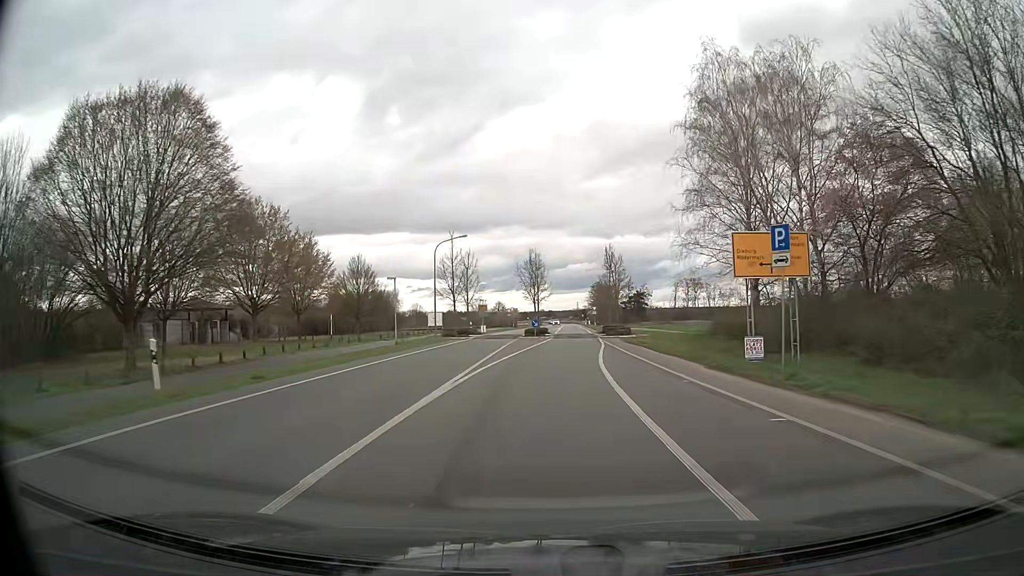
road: tertiary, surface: asphalt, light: Day
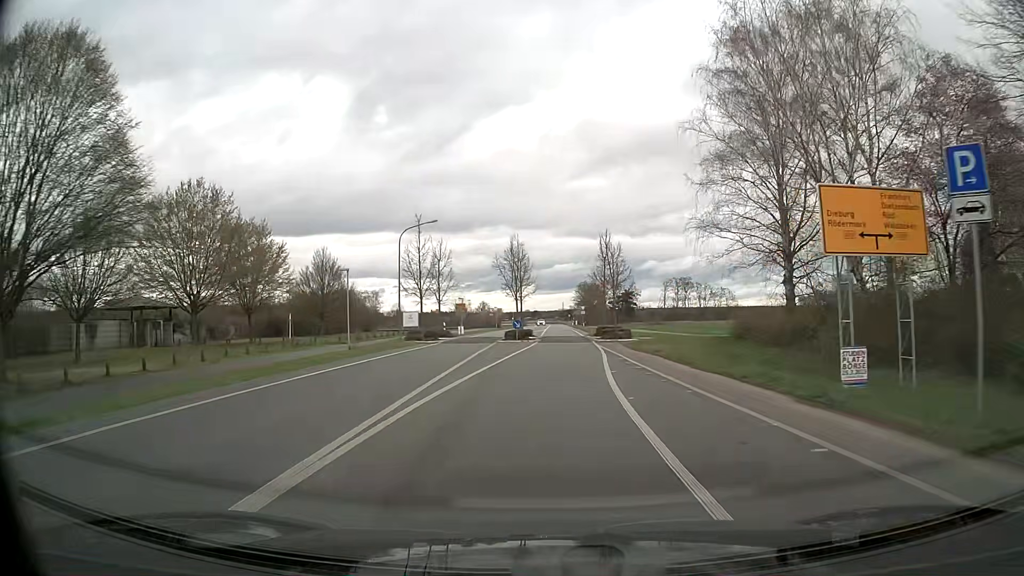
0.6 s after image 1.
(+0.1, +7.9) m; +1°
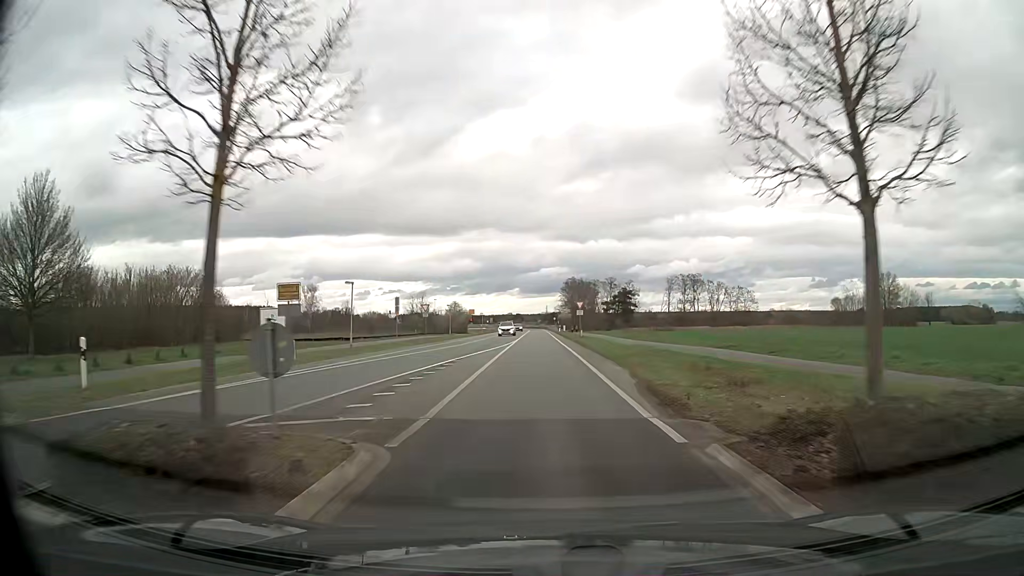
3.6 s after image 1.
(+1.2, +42.3) m; +1°
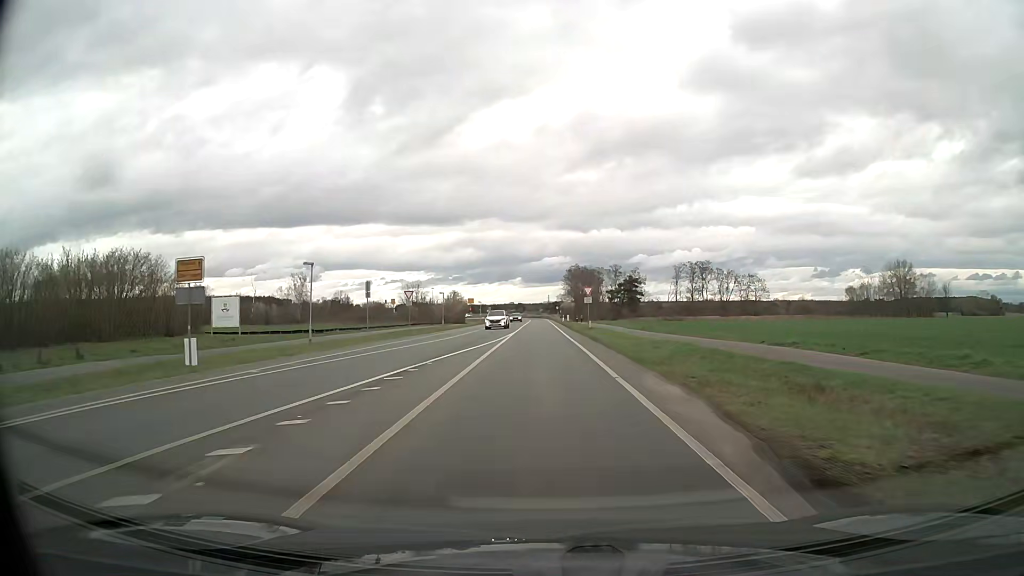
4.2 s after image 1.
(0.0, +8.5) m; 0°
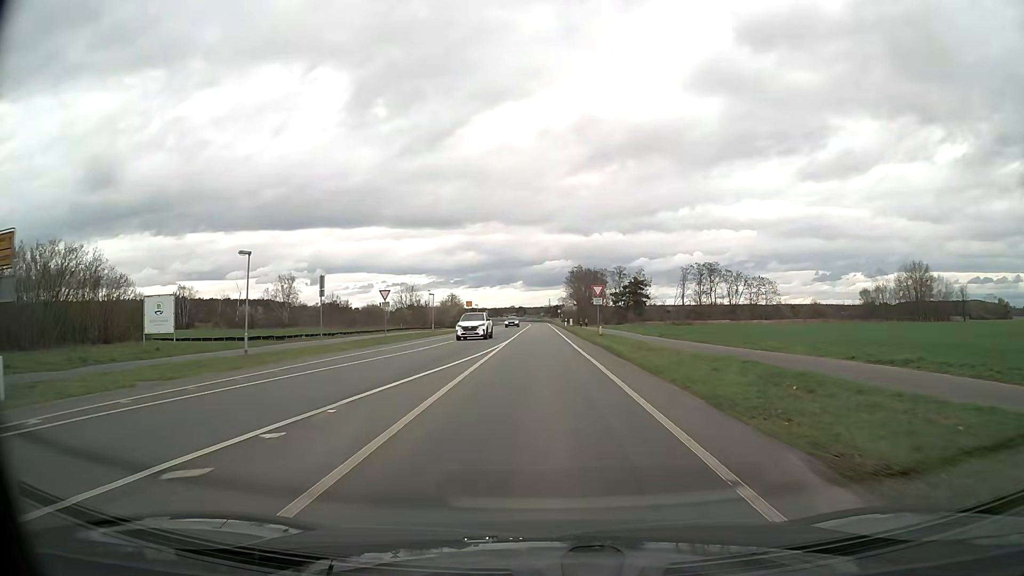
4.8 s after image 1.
(0.0, +8.6) m; 0°
